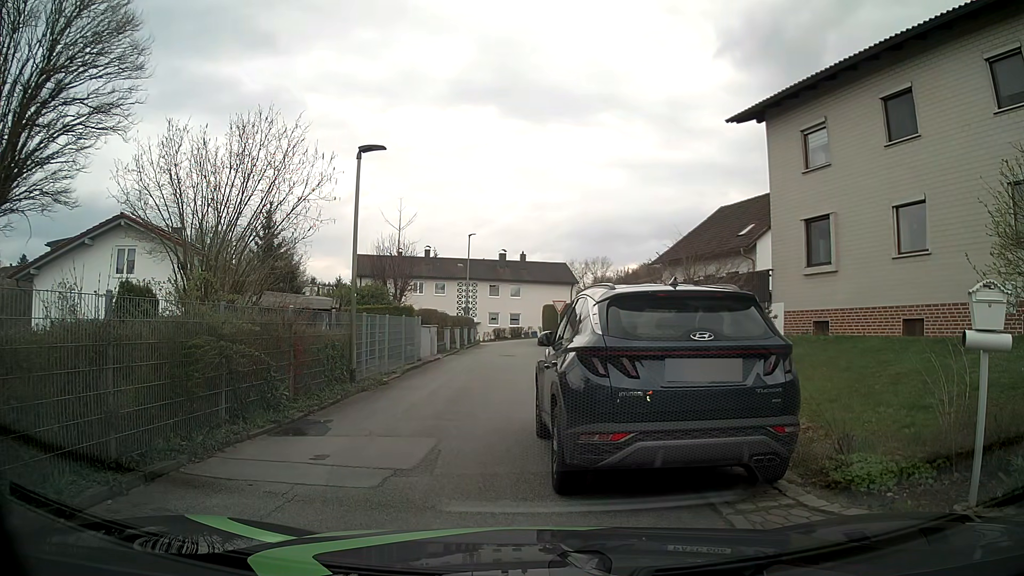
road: residential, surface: asphalt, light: Day
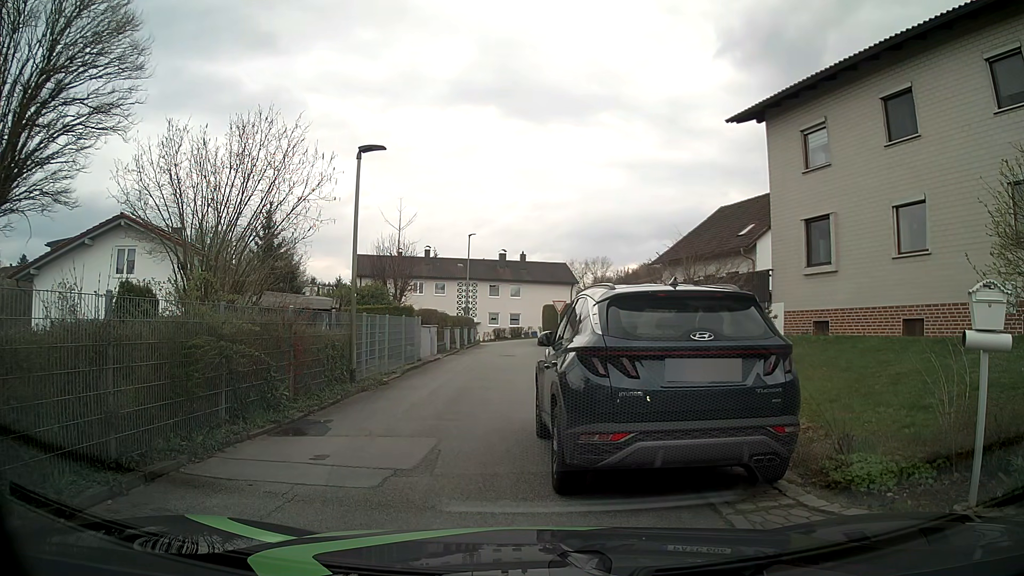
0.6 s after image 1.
(0.0, 0.0) m; 0°
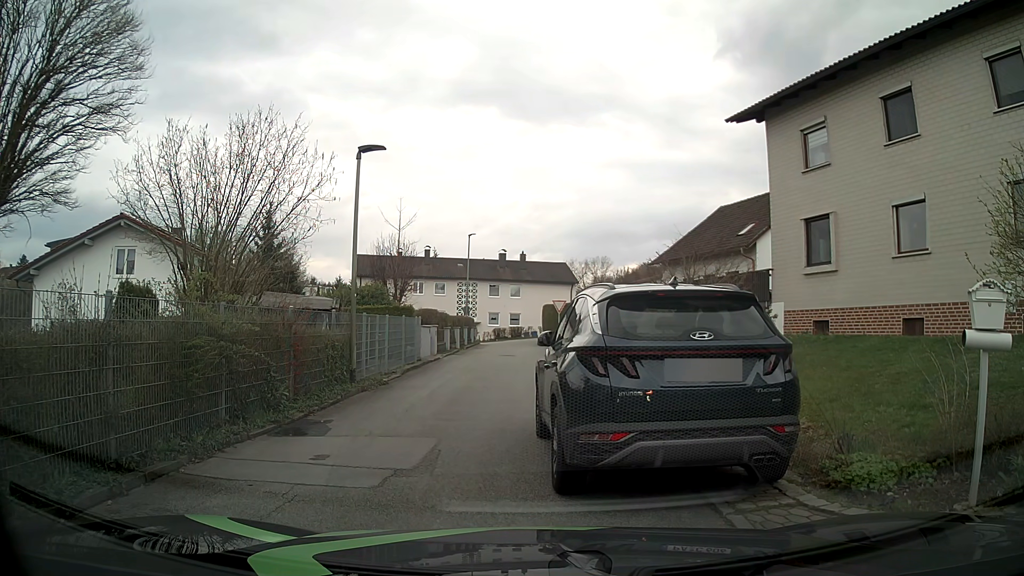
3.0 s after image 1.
(0.0, 0.0) m; 0°
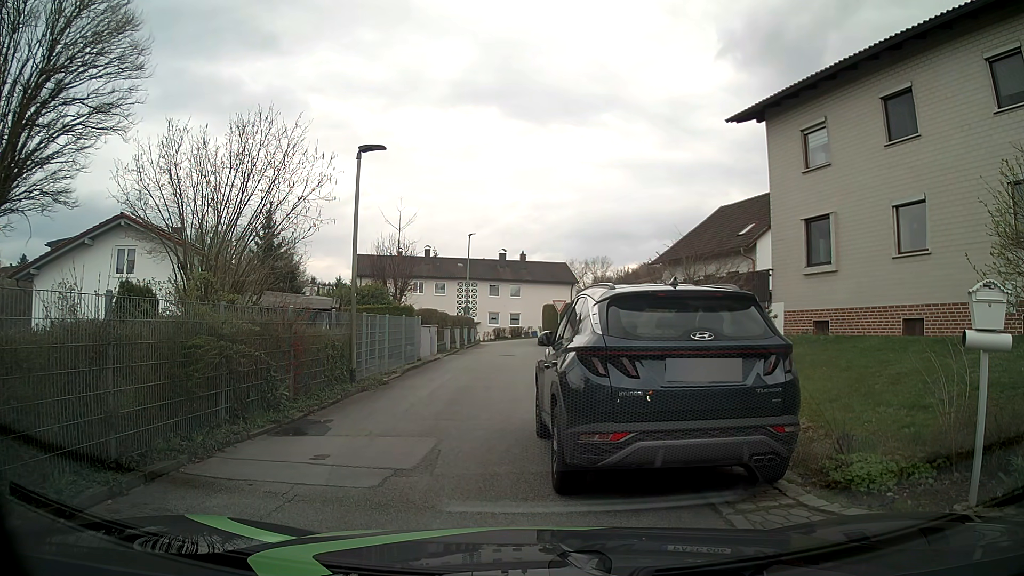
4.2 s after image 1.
(0.0, 0.0) m; 0°
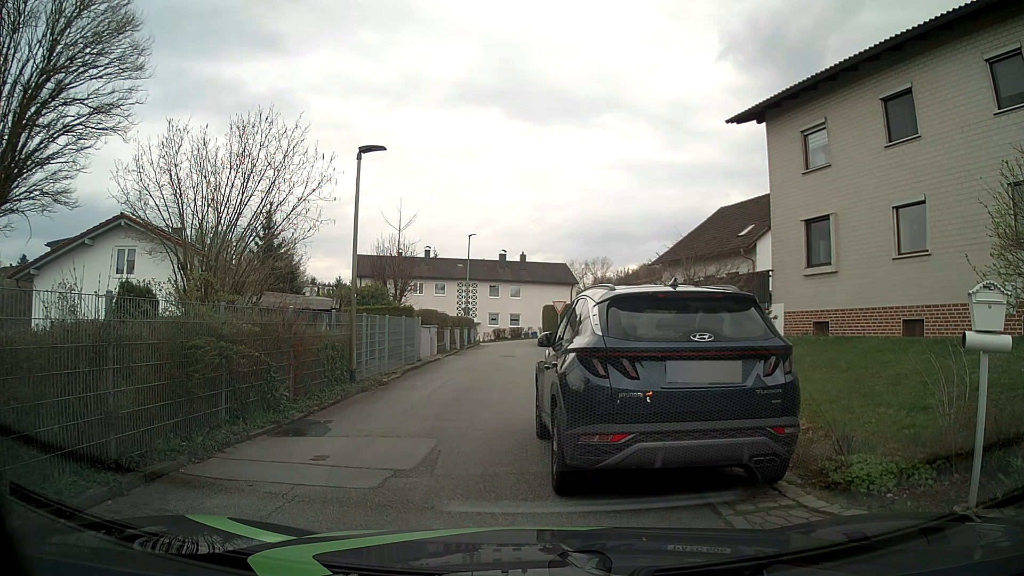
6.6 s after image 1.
(0.0, 0.0) m; 0°
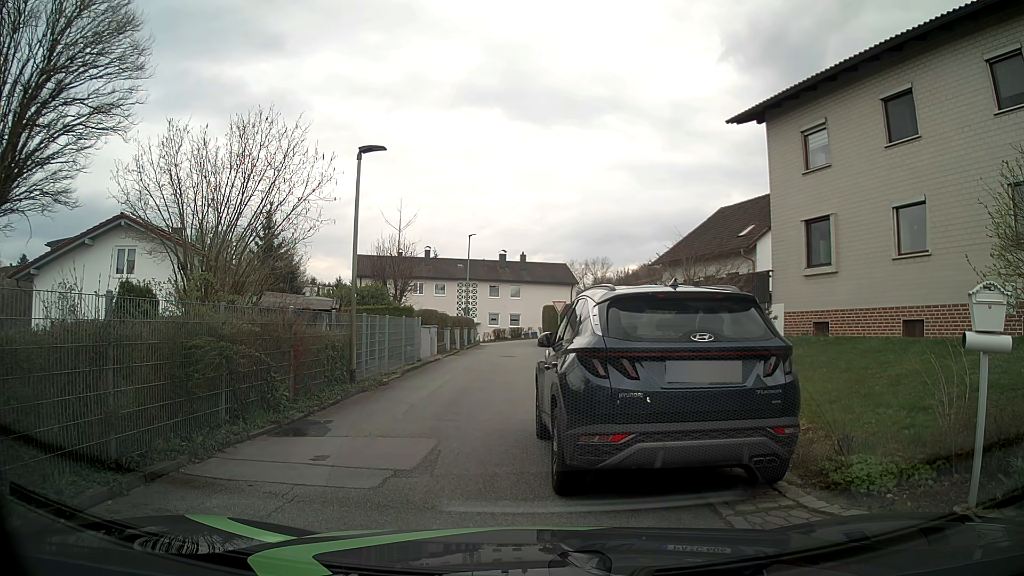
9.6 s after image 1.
(0.0, 0.0) m; 0°
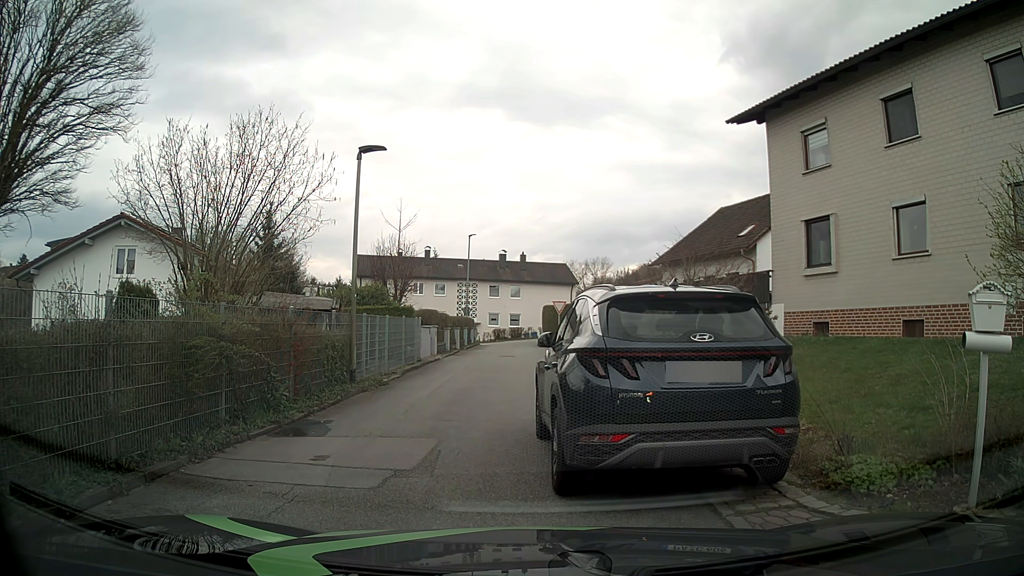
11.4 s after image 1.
(0.0, 0.0) m; 0°
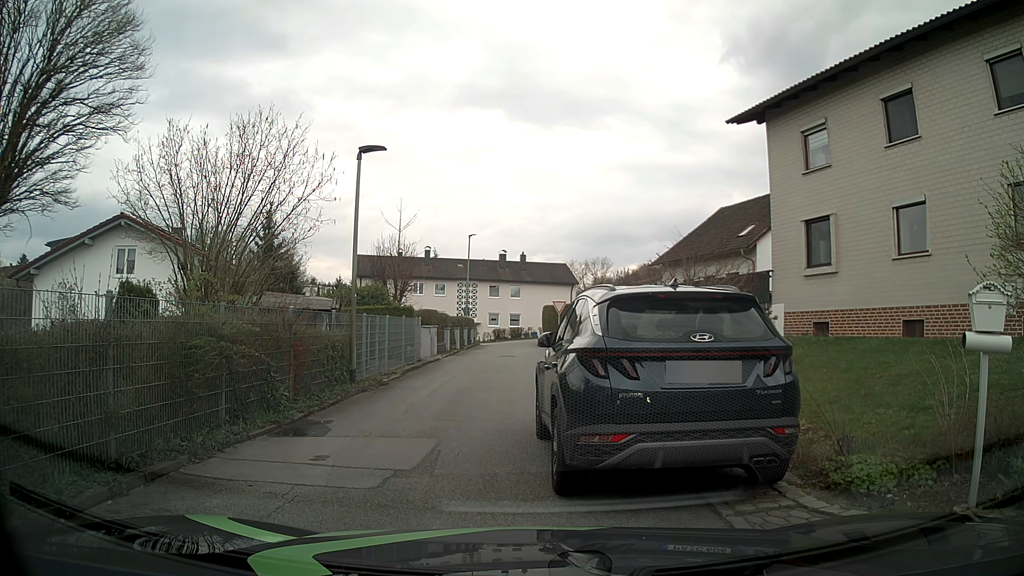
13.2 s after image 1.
(0.0, 0.0) m; 0°
